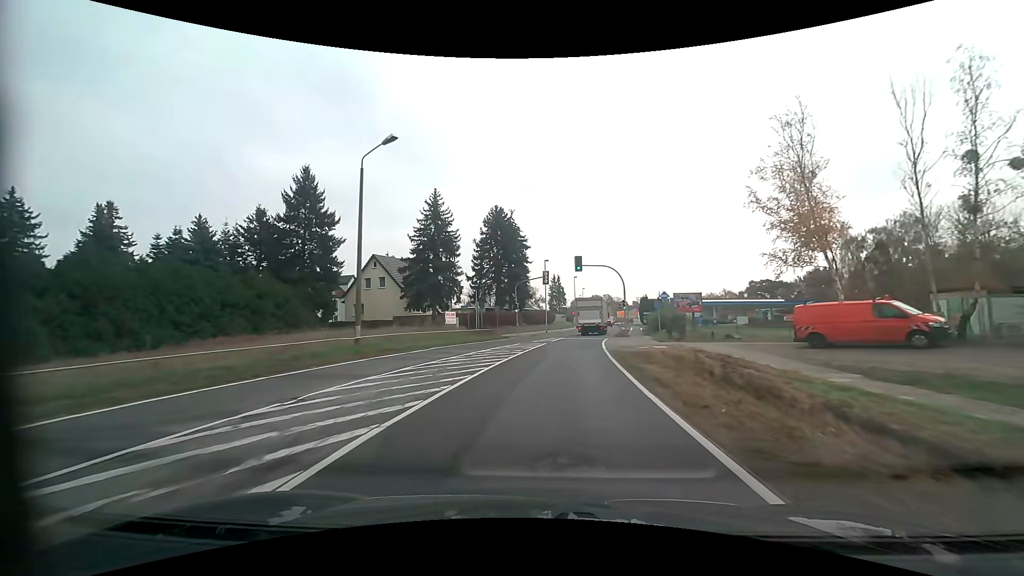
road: primary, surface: asphalt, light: Day
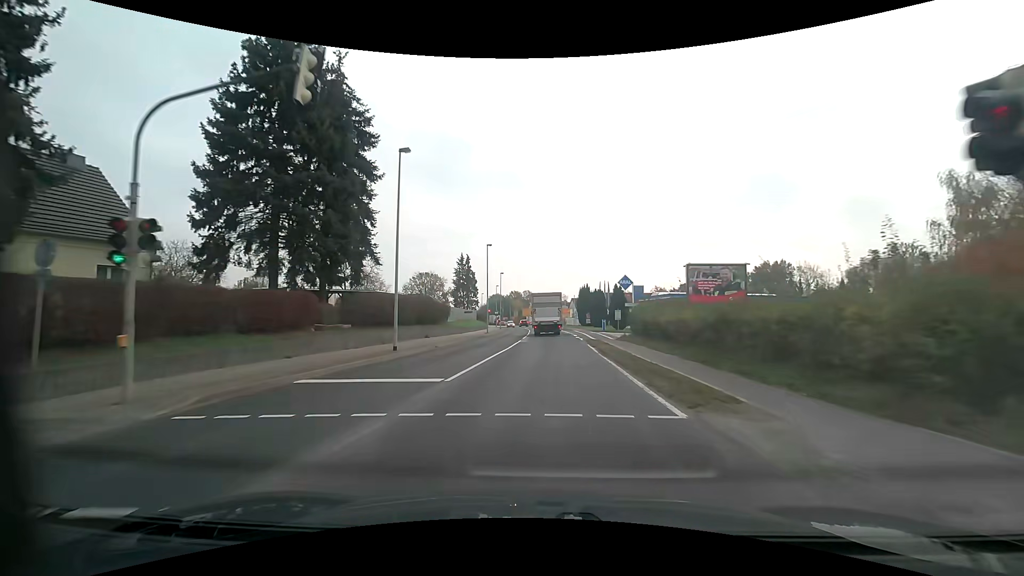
(+3.8, +40.6) m; +10°
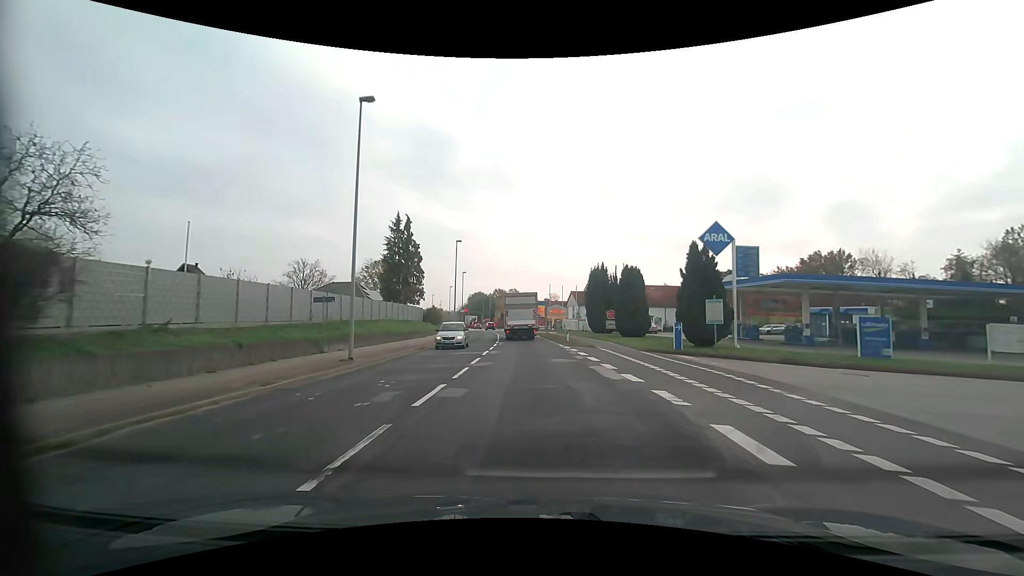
(+0.7, +38.5) m; +2°
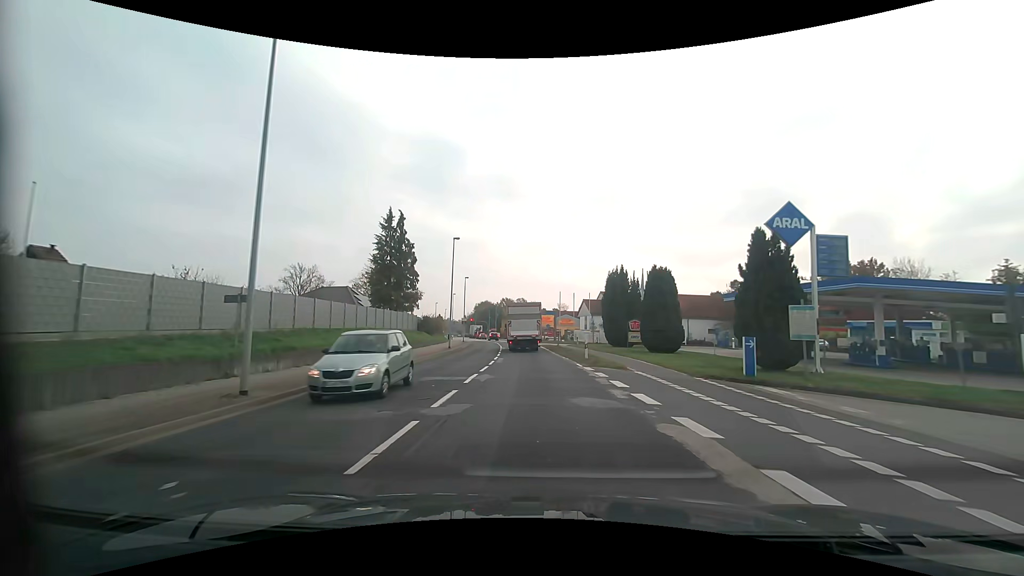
(-0.1, +7.4) m; -2°
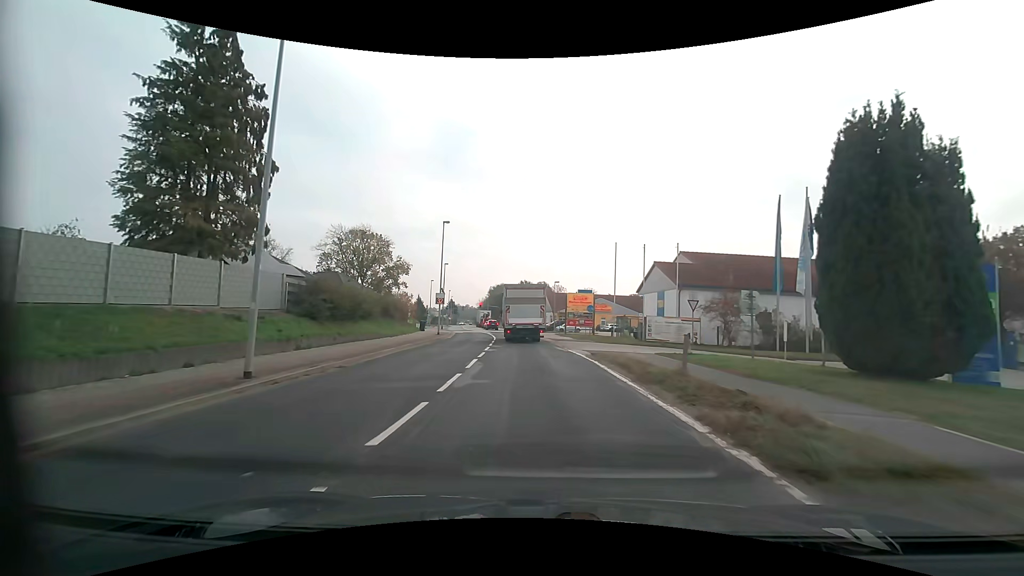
(-0.4, +34.3) m; -2°
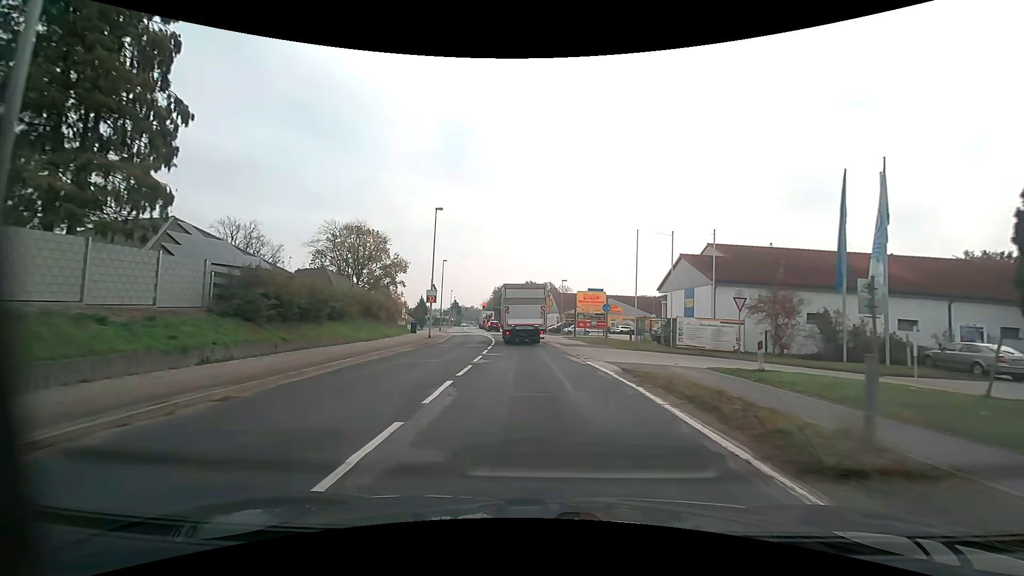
(0.0, +6.0) m; 0°
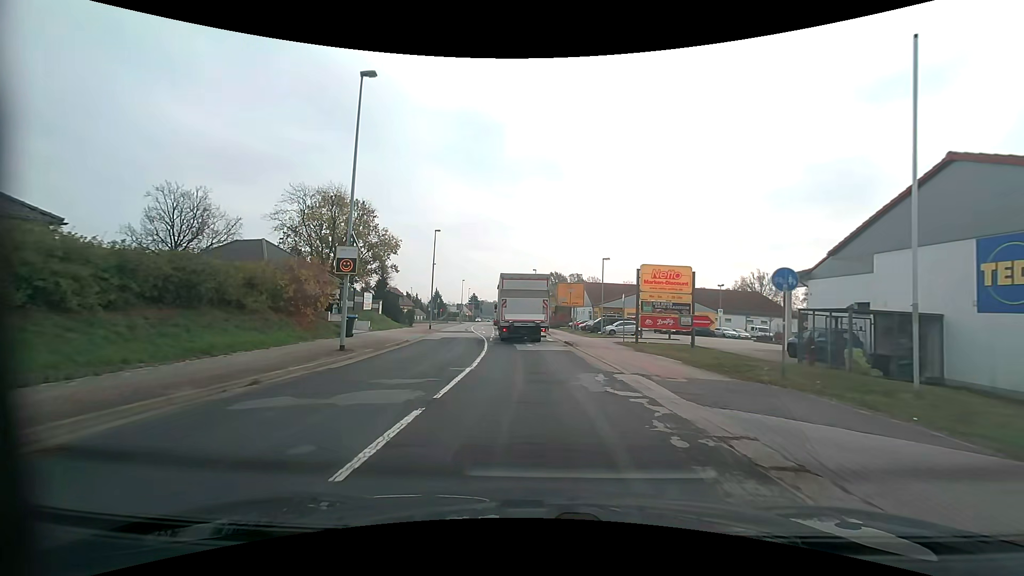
(-0.6, +21.3) m; -2°
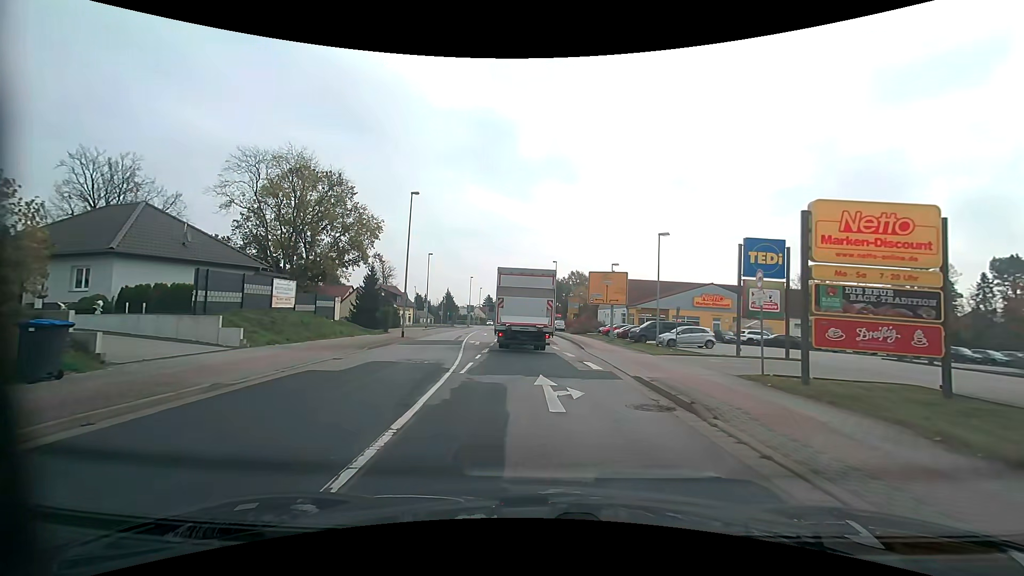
(-0.4, +16.8) m; -2°
(0, +10) (-1, +20) (-1, +30) (-2, +40) (-3, +50) (-3, +60) (-4, +70) (-5, +80) (-5, +90) (-6, +100) m
